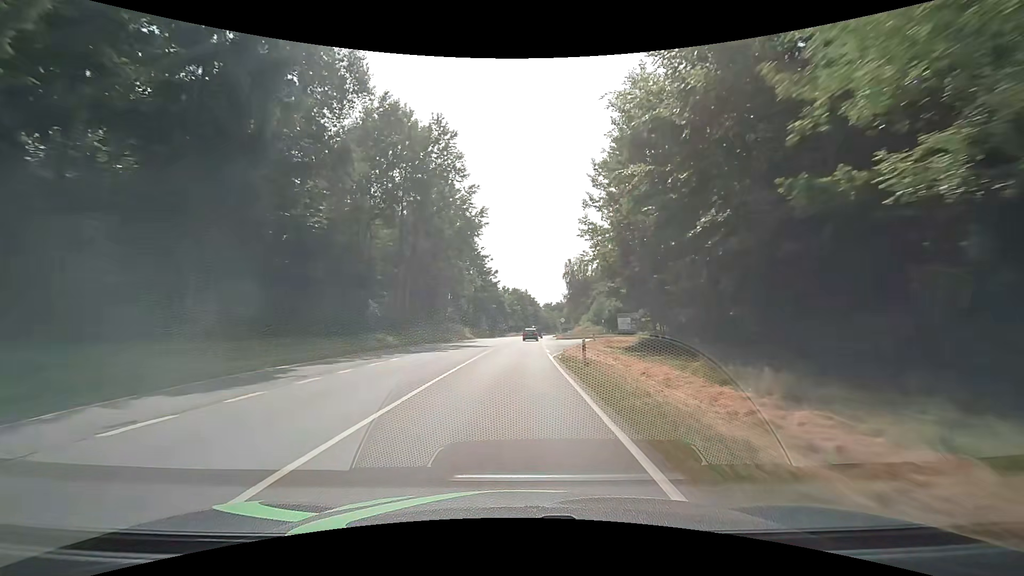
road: secondary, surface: asphalt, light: Day
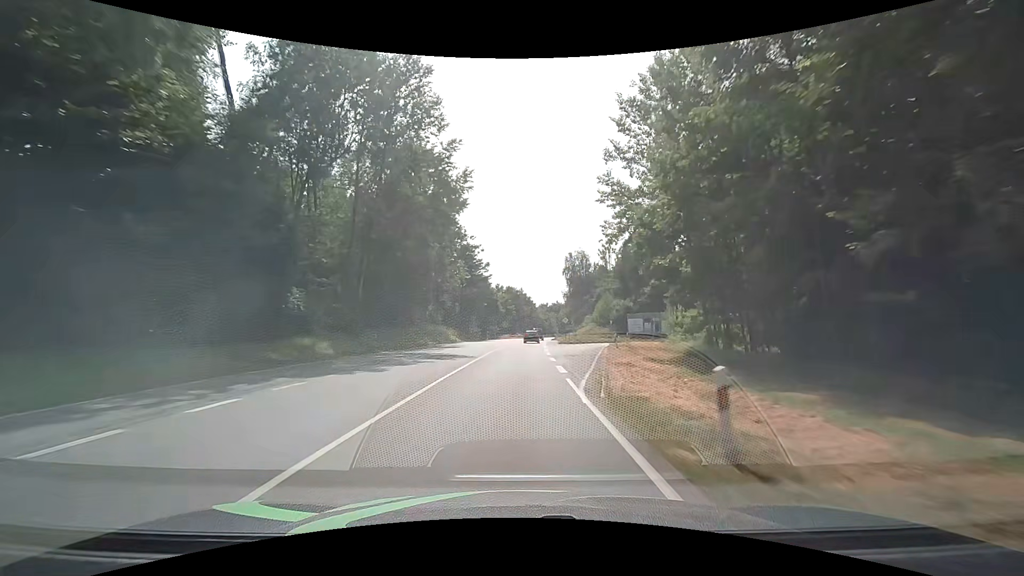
(+0.1, +13.1) m; +1°
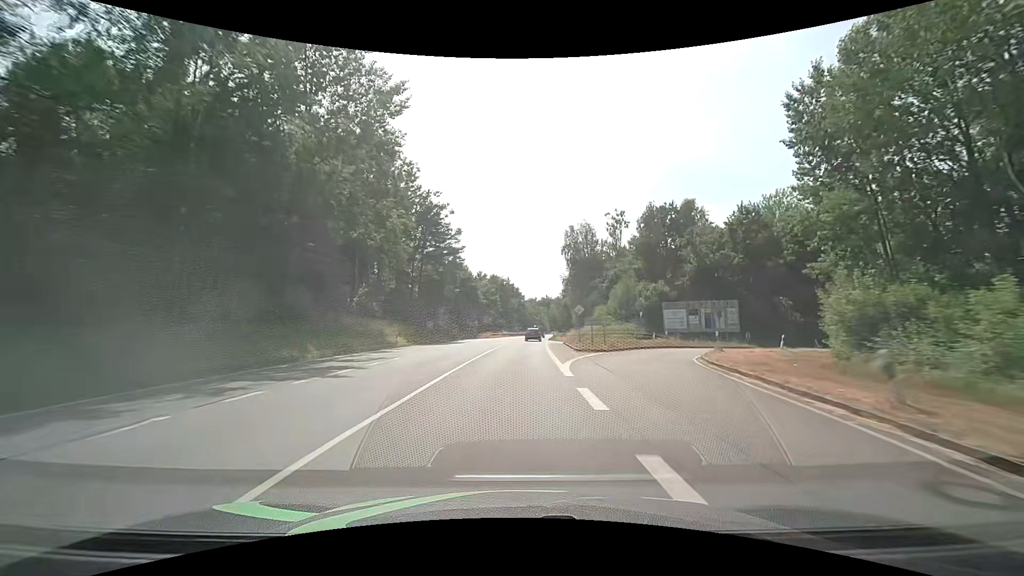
(+0.4, +26.1) m; +1°
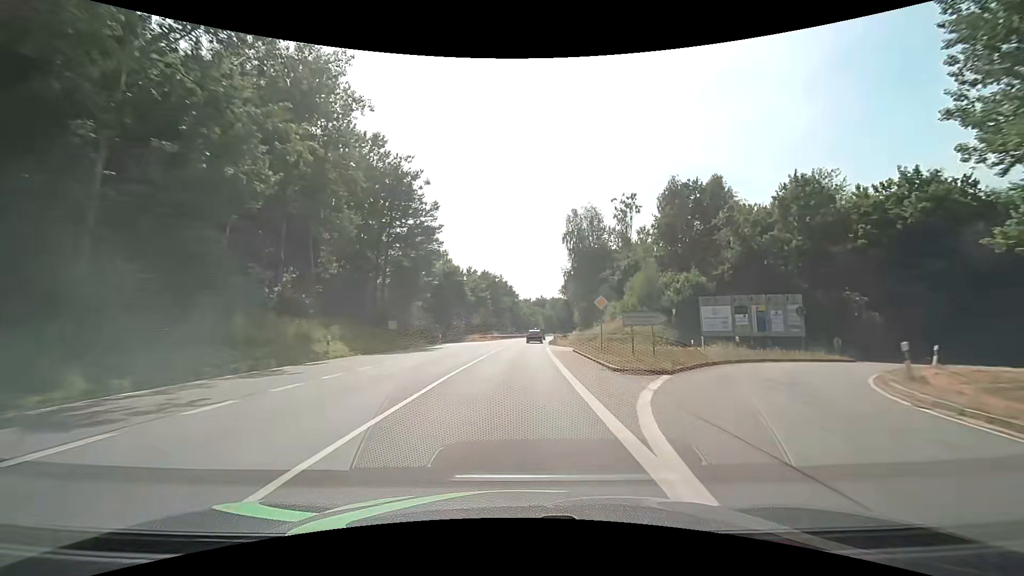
(+0.2, +13.0) m; +1°
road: secondary_link
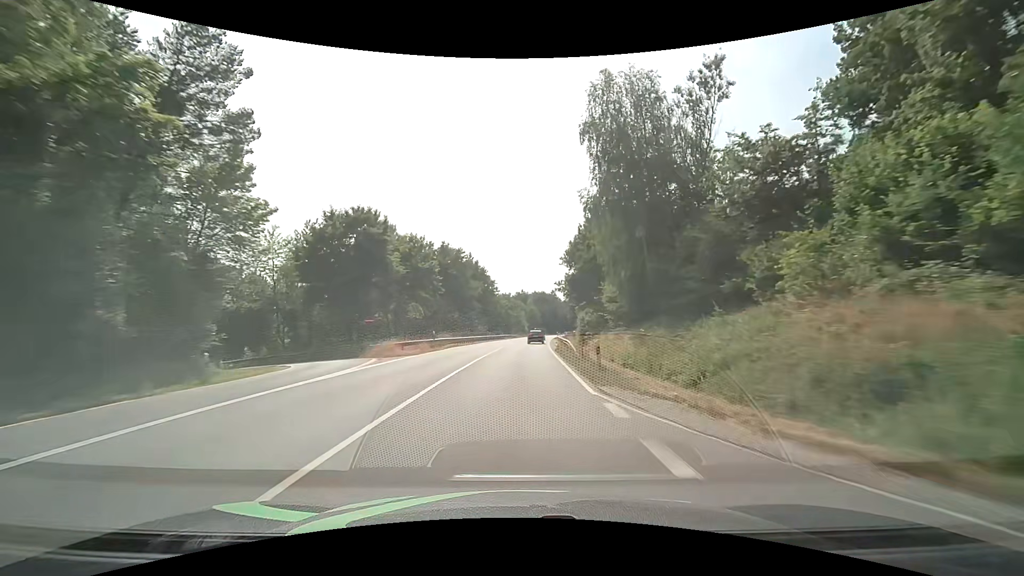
(+0.6, +39.0) m; +2°
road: secondary
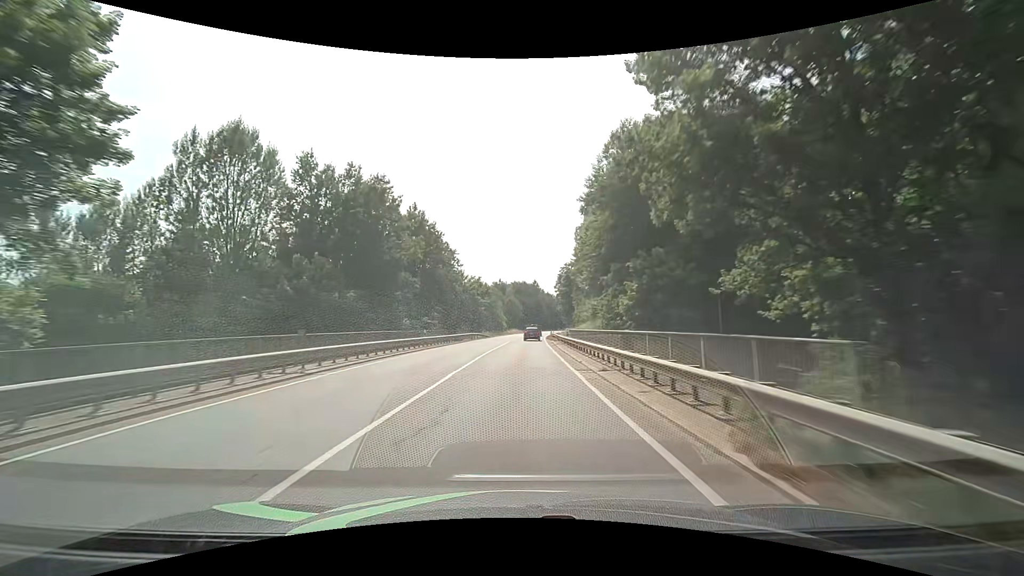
(+1.1, +39.2) m; +3°
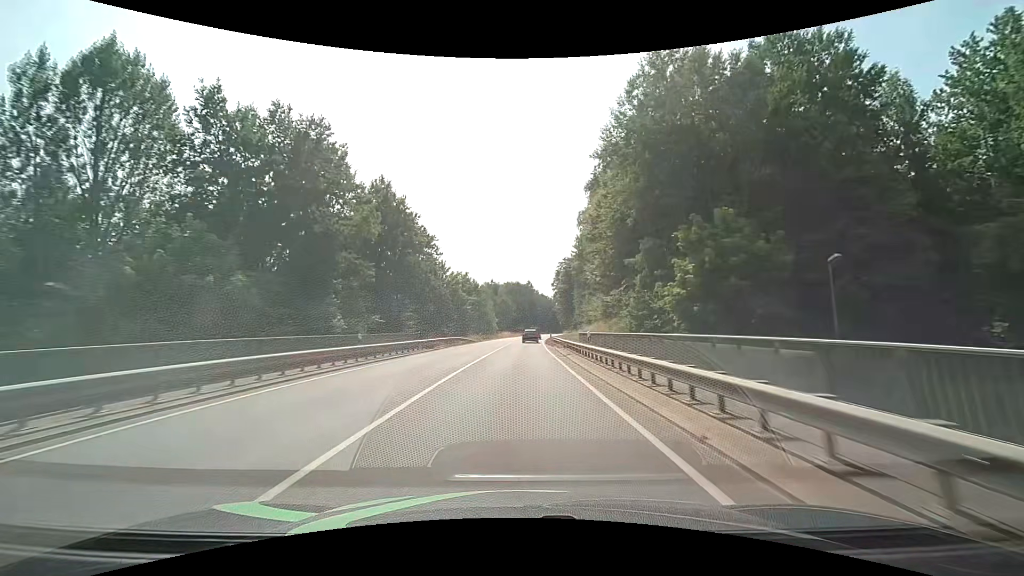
(+0.1, +13.3) m; +1°
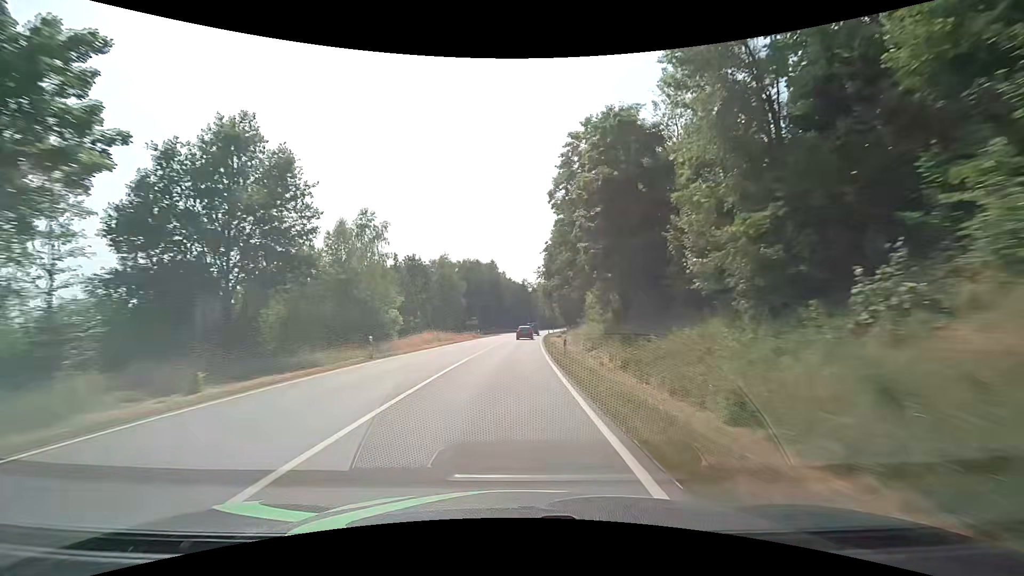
(+2.0, +67.4) m; +4°
(0, +10) (0, +20) (0, +30) (0, +40) (+1, +50) (+1, +60) (+1, +70) (+2, +80) (+3, +90) (+4, +100) m
